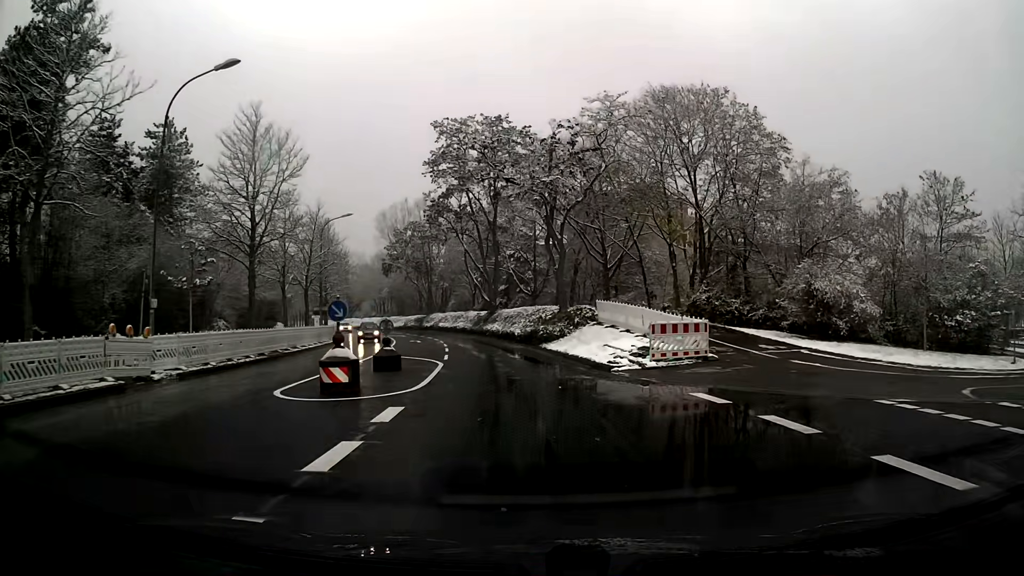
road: tertiary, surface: asphalt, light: Day
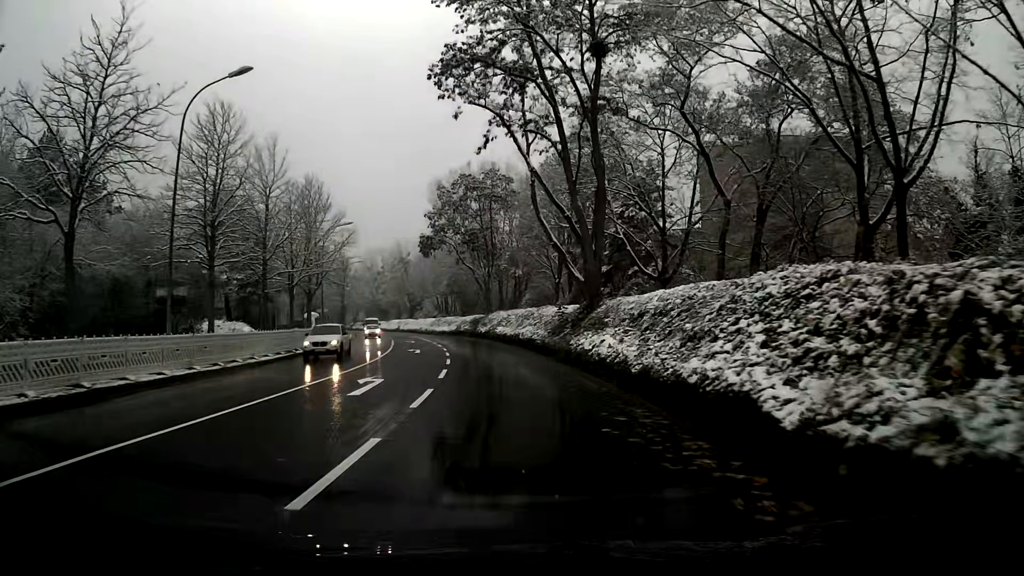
(-2.0, +31.2) m; -8°
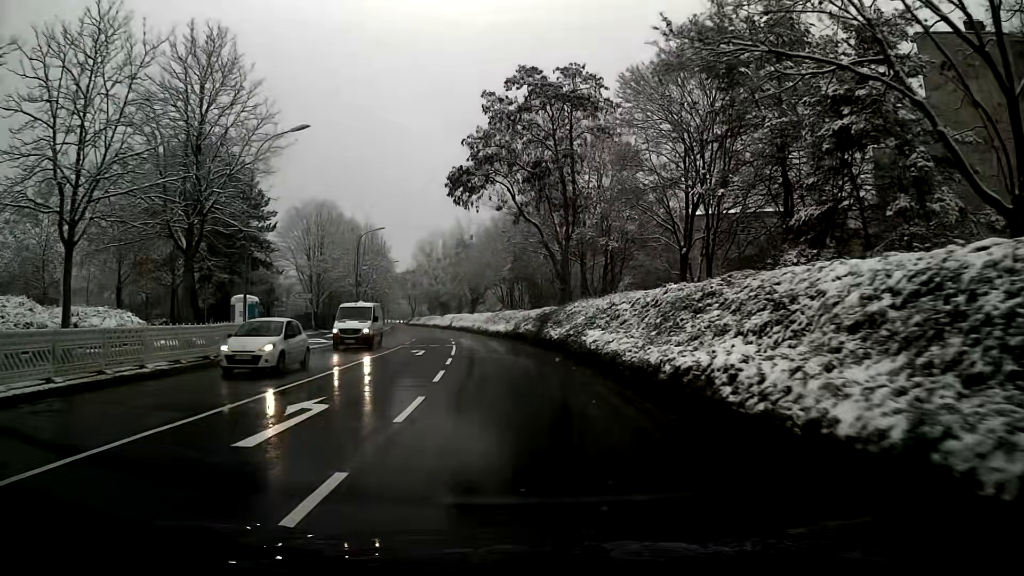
(-1.4, +26.1) m; -6°
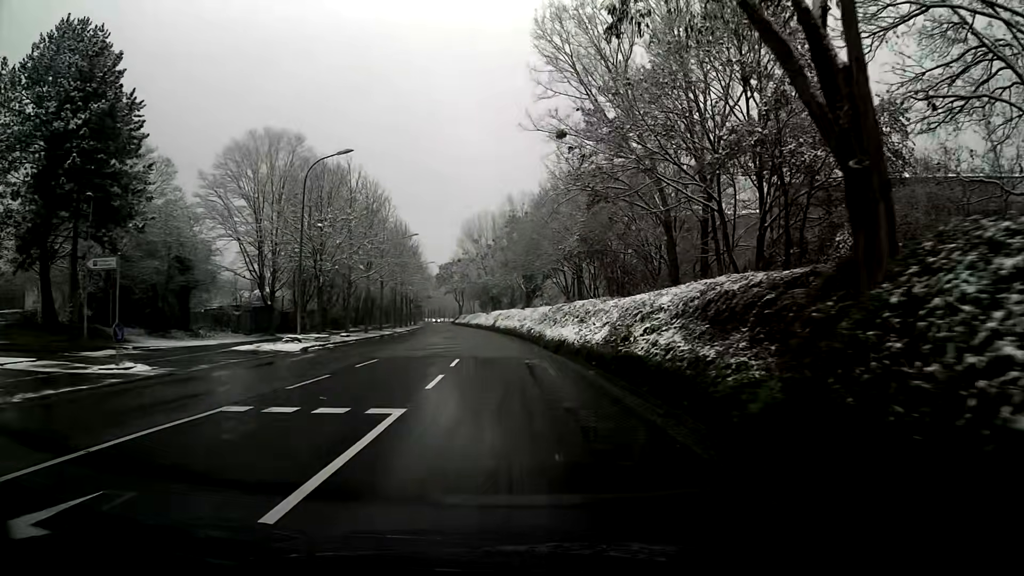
(-1.3, +27.7) m; -5°
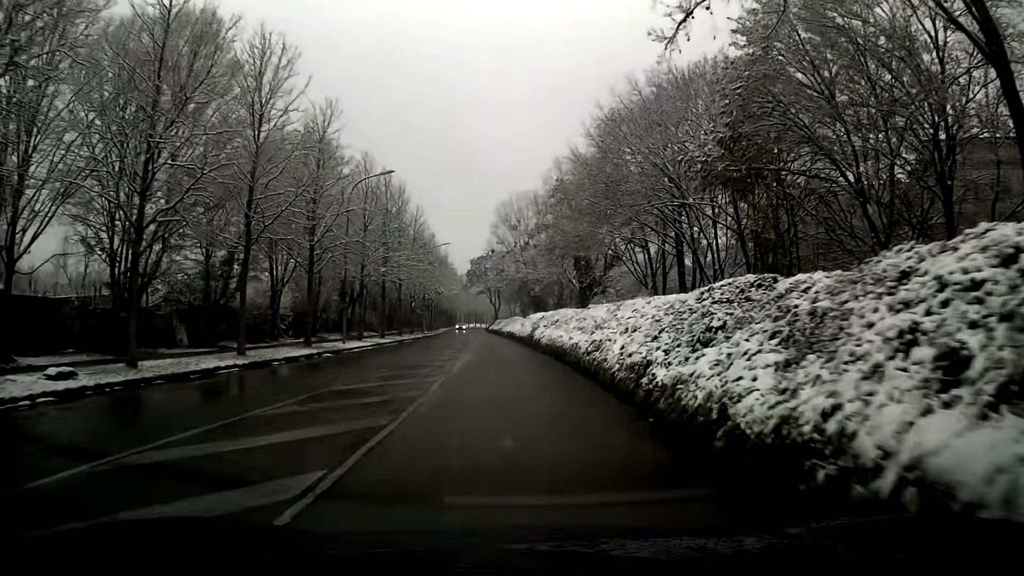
(-1.1, +29.2) m; -4°
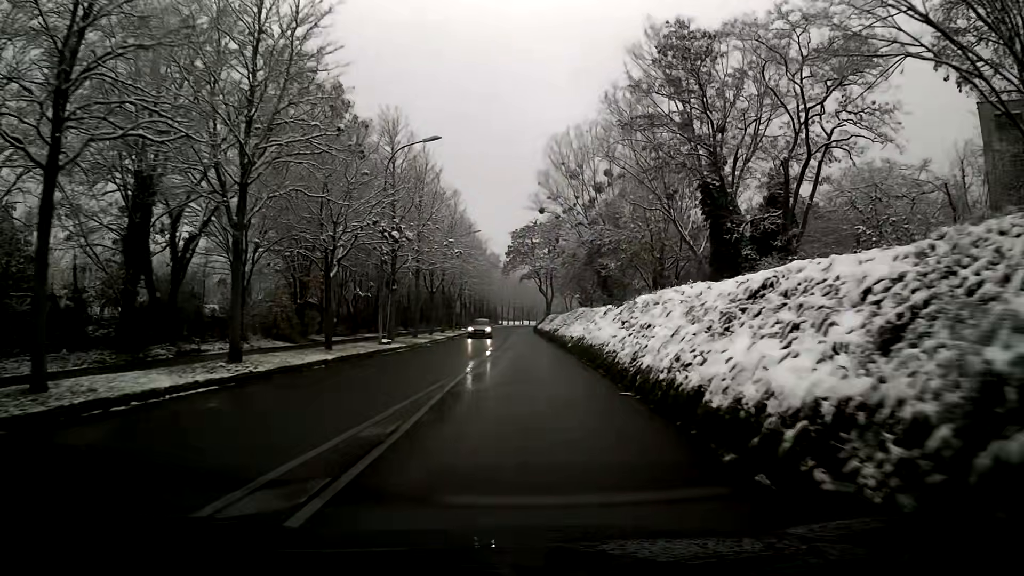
(-1.8, +38.6) m; -4°
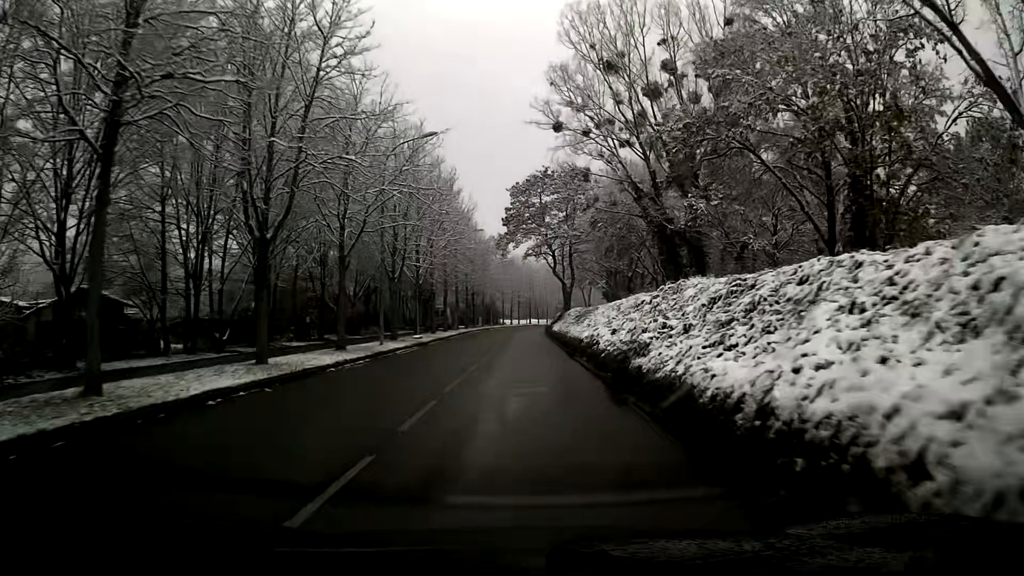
(-0.3, +32.2) m; -1°
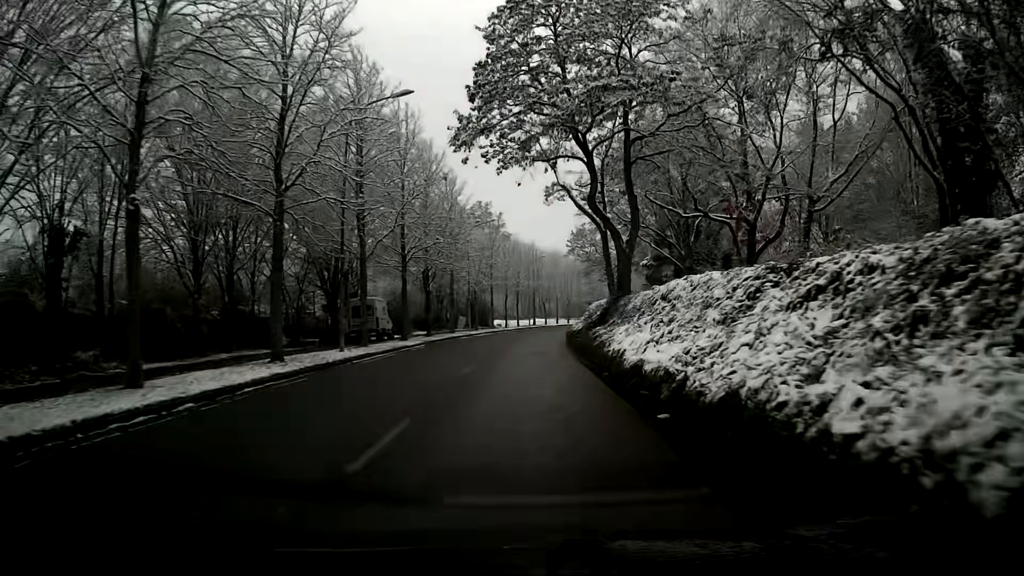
(0.0, +38.2) m; 0°
(0, +10) (0, +20) (0, +30) (+1, +40) (+1, +50) (+2, +60) (+4, +70) (+5, +80) (+7, +90) (+9, +99) m
